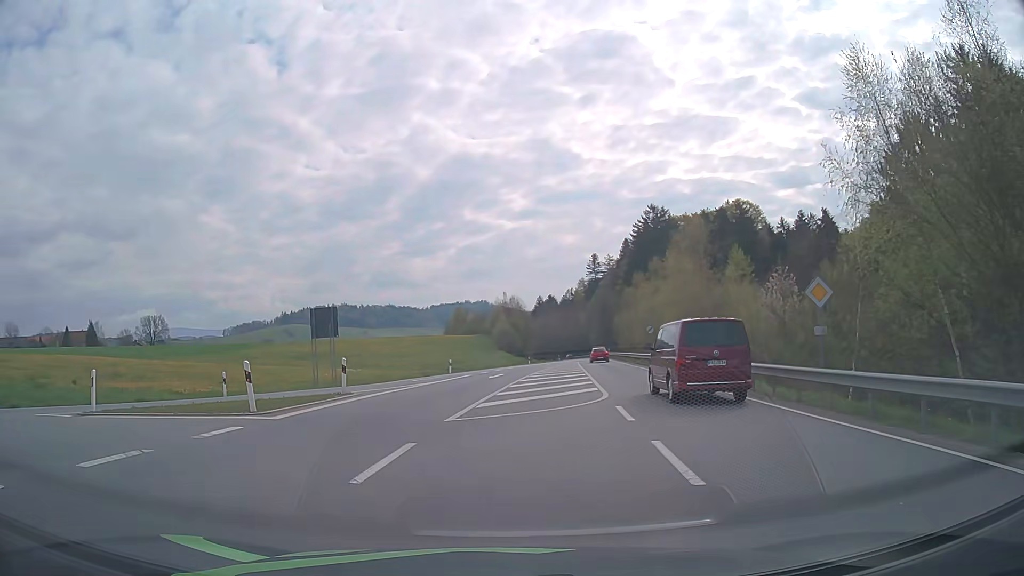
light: Day
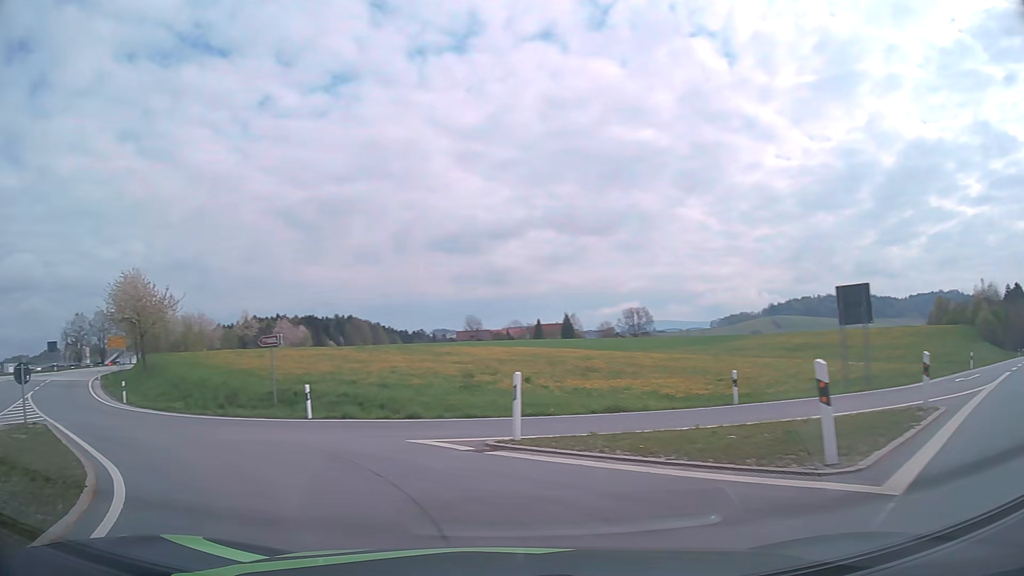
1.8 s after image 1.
(-2.8, +7.4) m; -41°
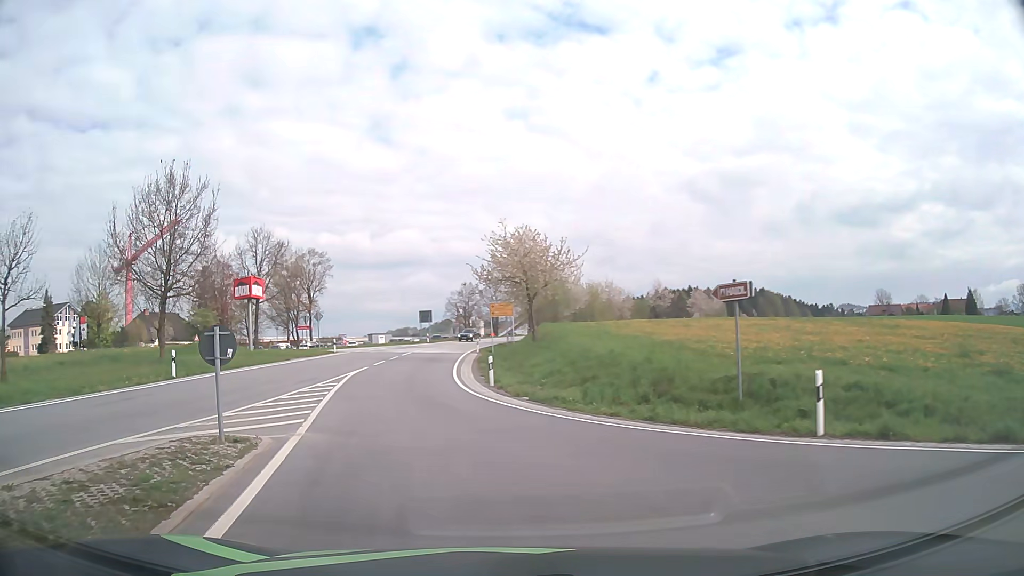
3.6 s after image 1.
(-3.8, +9.5) m; -37°
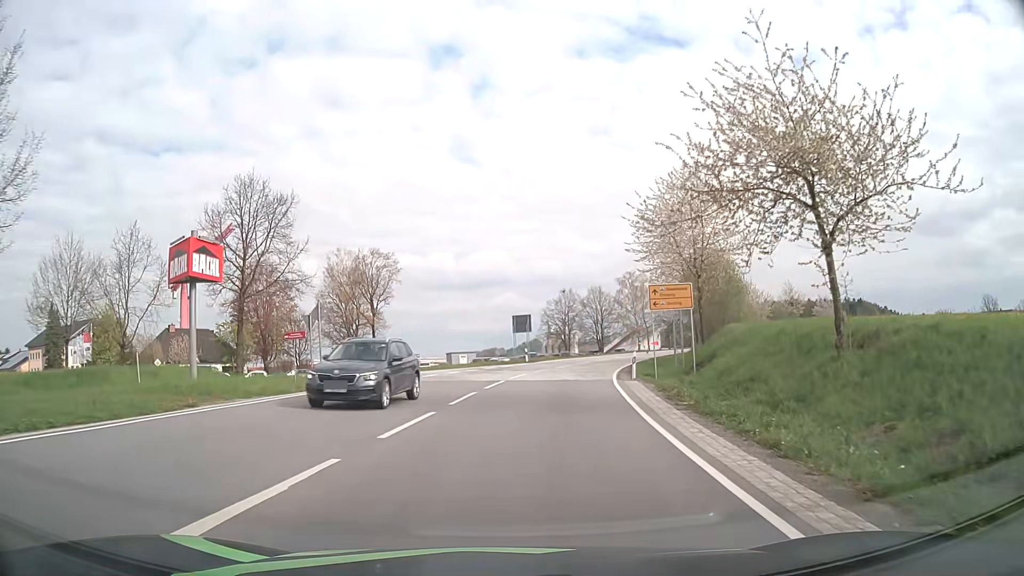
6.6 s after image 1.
(-3.5, +25.5) m; -7°
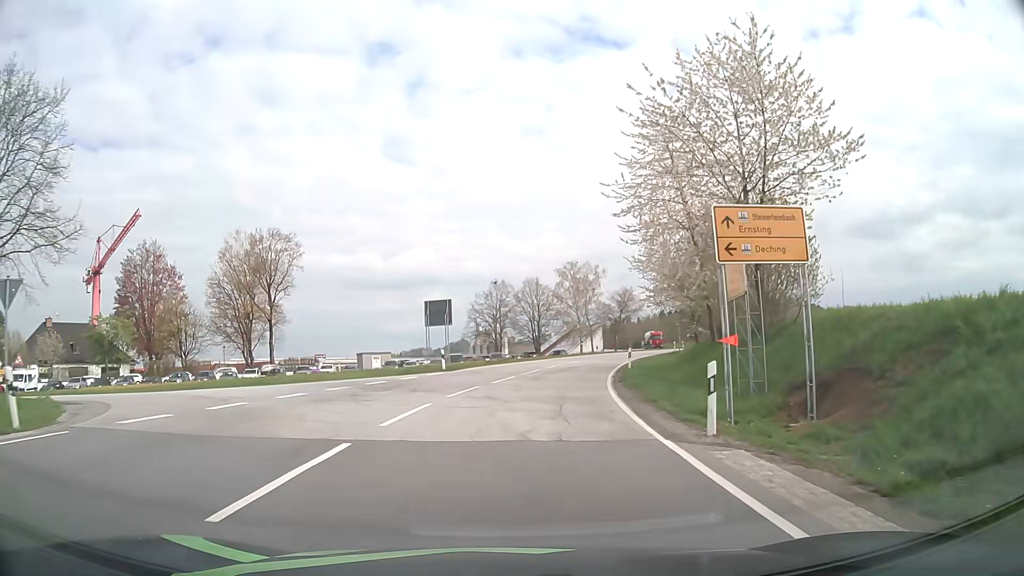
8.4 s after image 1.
(+0.8, +16.9) m; +6°
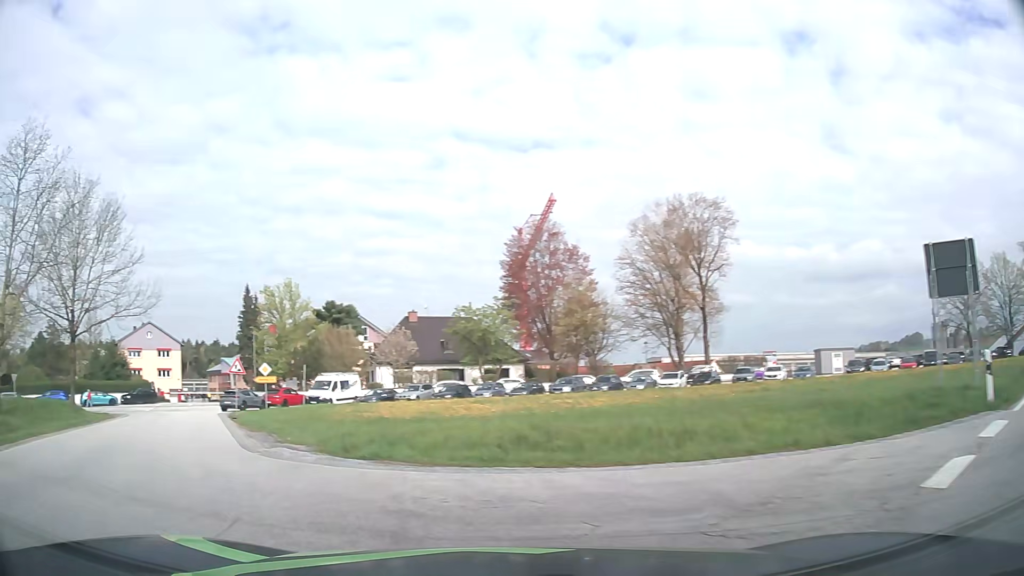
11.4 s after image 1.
(-2.4, +19.5) m; -37°
